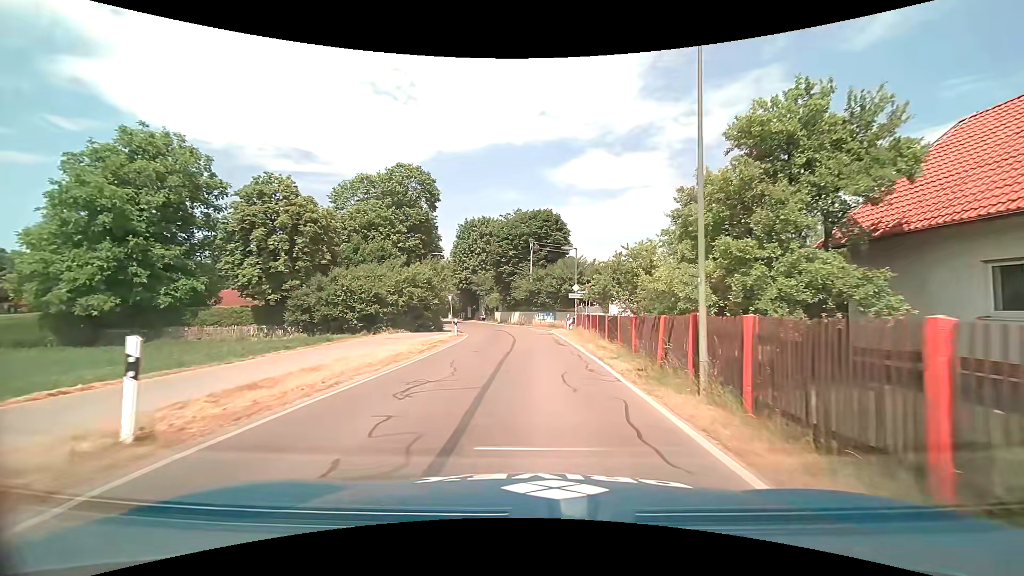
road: tertiary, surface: asphalt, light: Day
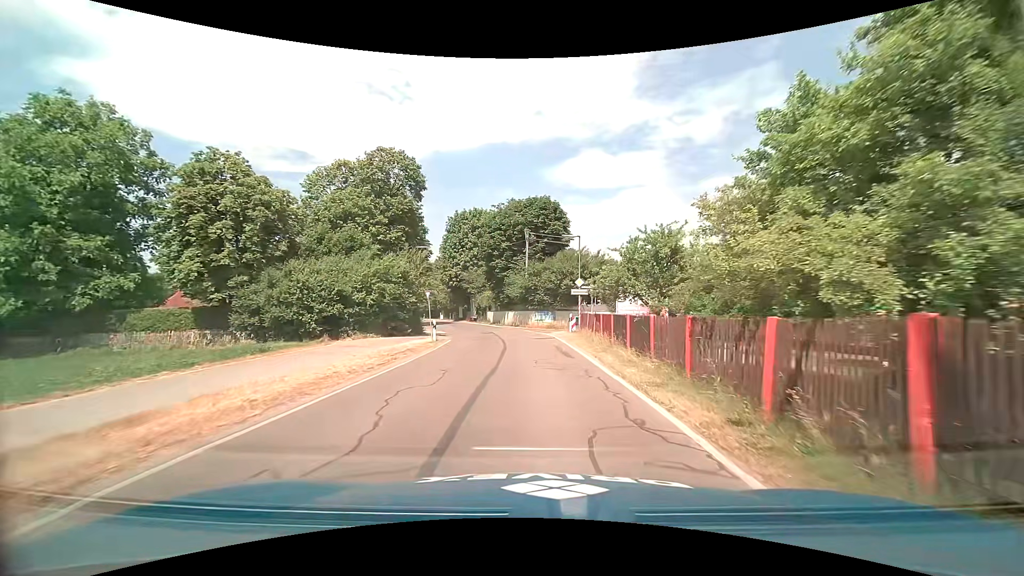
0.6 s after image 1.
(0.0, +5.7) m; 0°
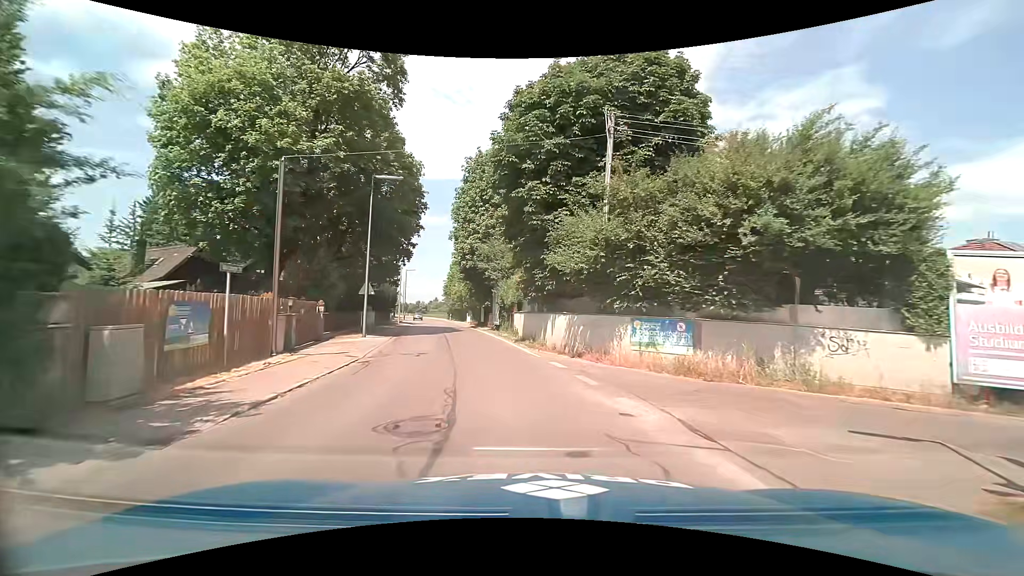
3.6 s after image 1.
(-0.9, +27.6) m; -6°
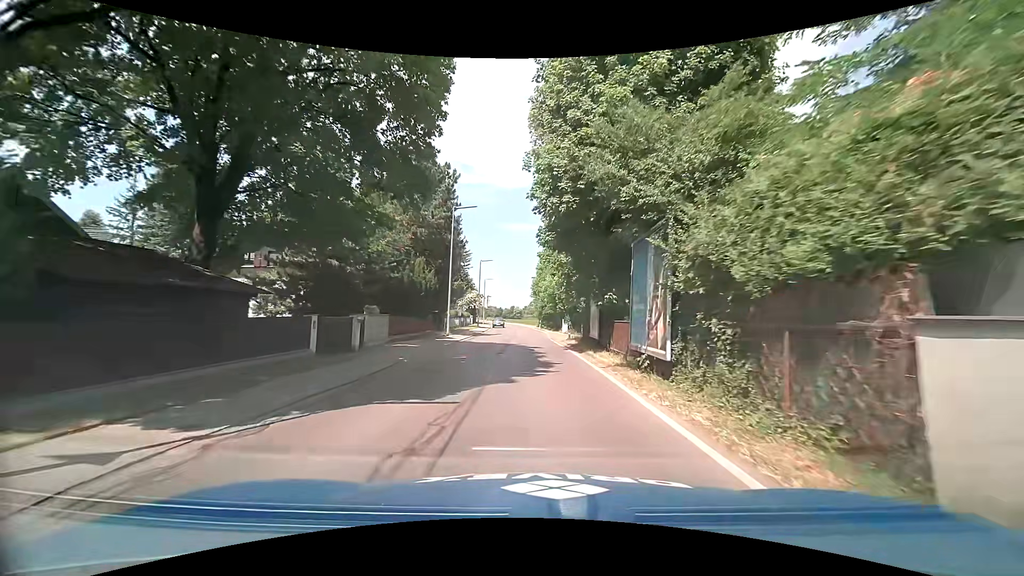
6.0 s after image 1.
(-2.8, +22.8) m; -12°
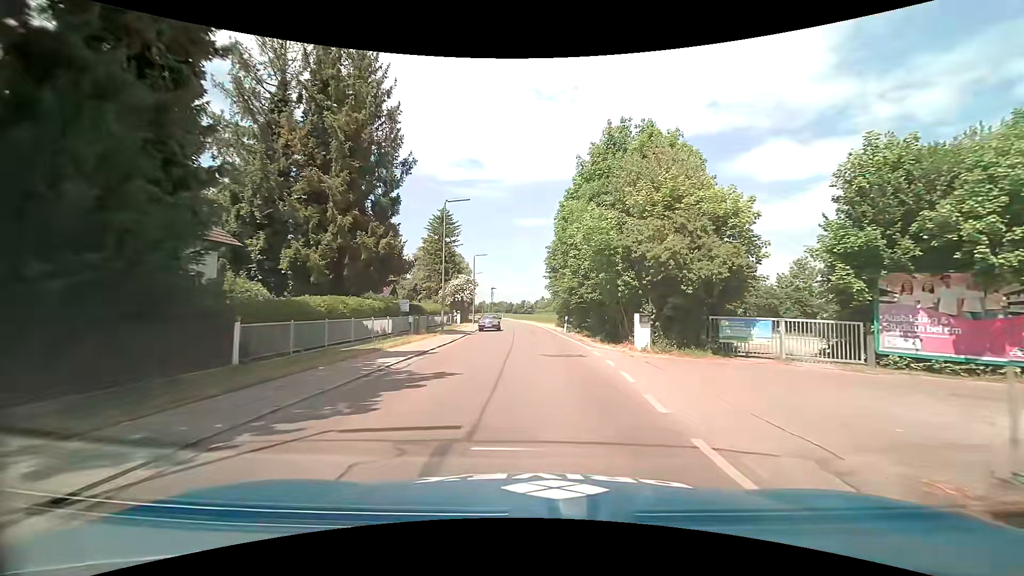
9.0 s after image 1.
(0.0, +30.8) m; -1°
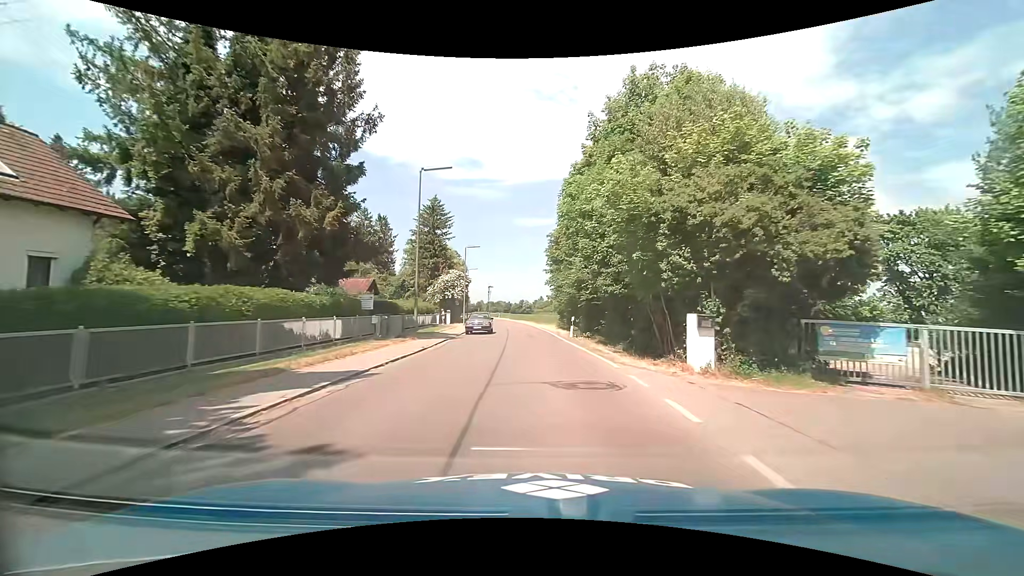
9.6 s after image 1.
(0.0, +6.7) m; 0°
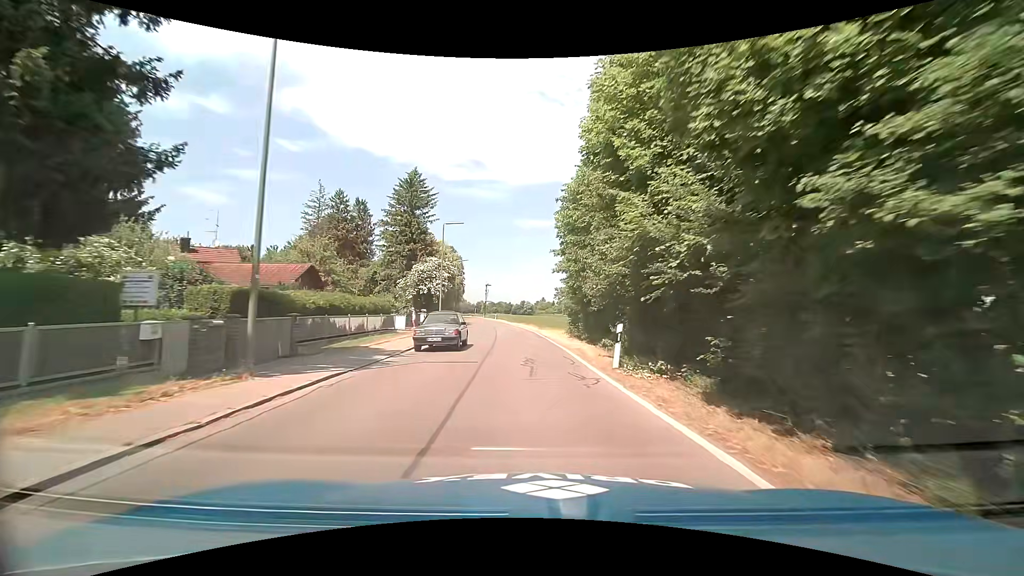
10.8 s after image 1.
(+0.1, +14.2) m; 0°
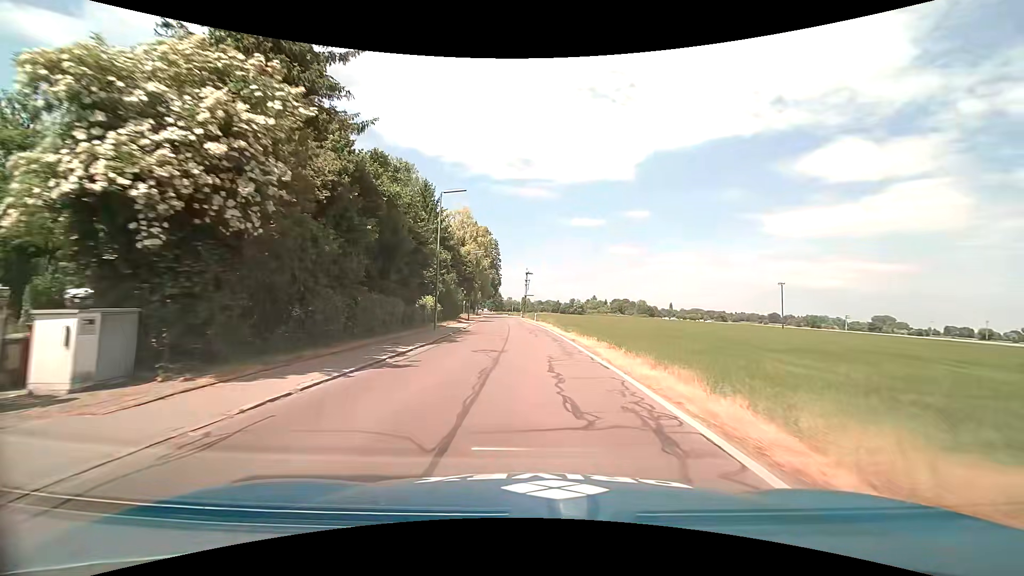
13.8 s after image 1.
(-1.6, +38.3) m; -5°
(0, +10) (0, +20) (-1, +30) (-1, +40) (-2, +50) (-2, +60) (-3, +70) (-4, +80) (-4, +90) (-5, +100) m
